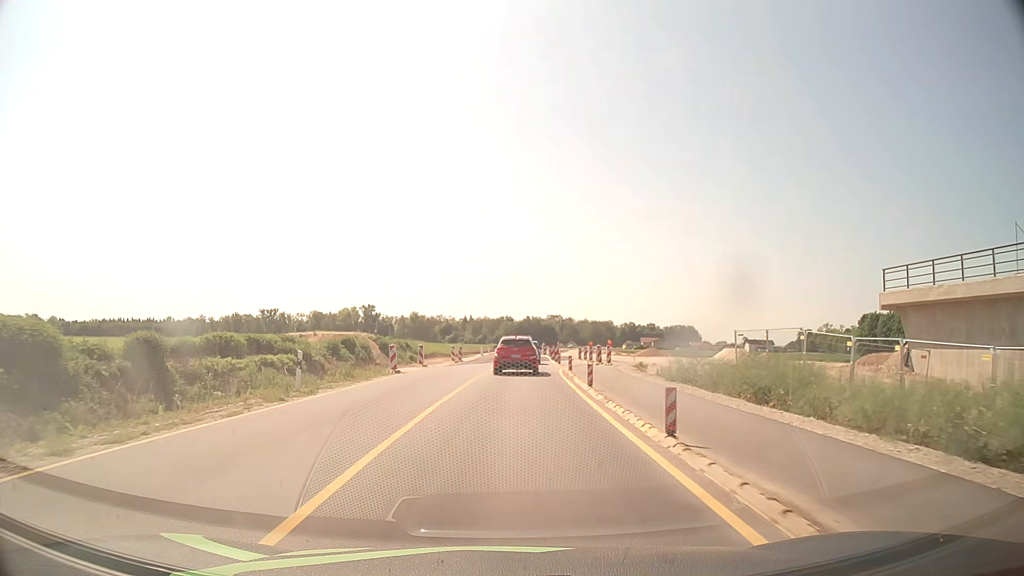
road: tertiary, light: Day
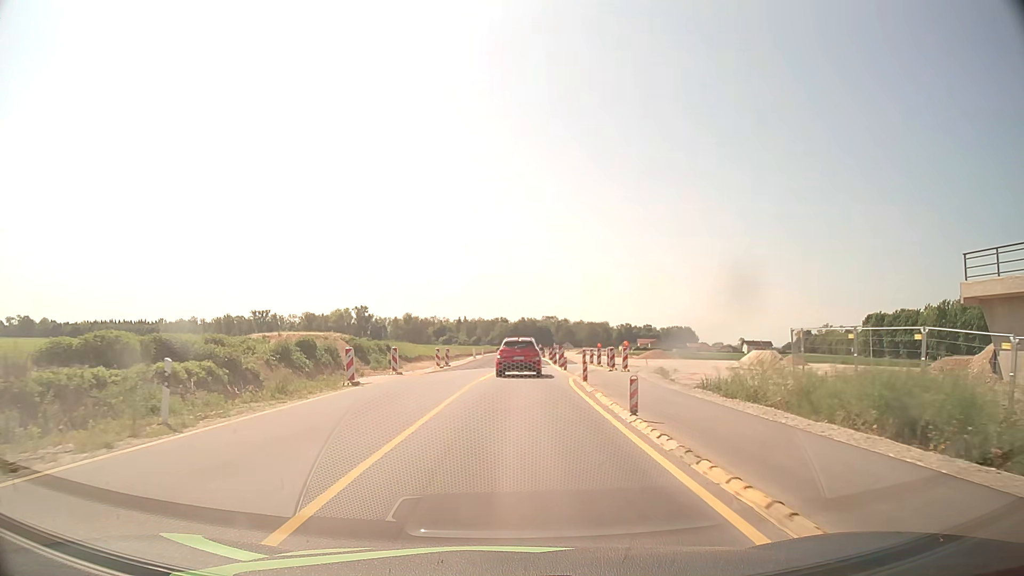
(0.0, +7.2) m; 0°
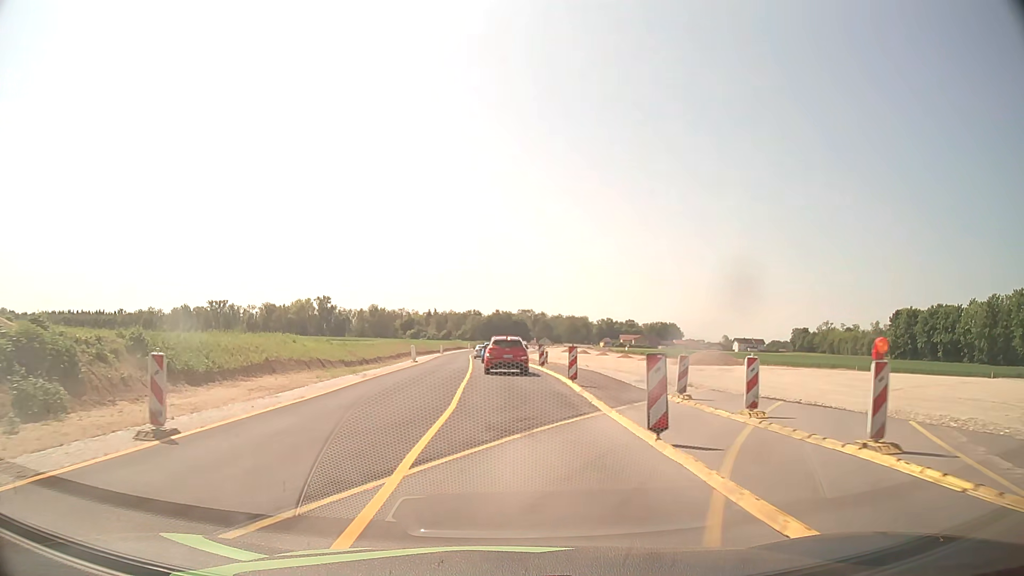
(+0.7, +36.1) m; +2°
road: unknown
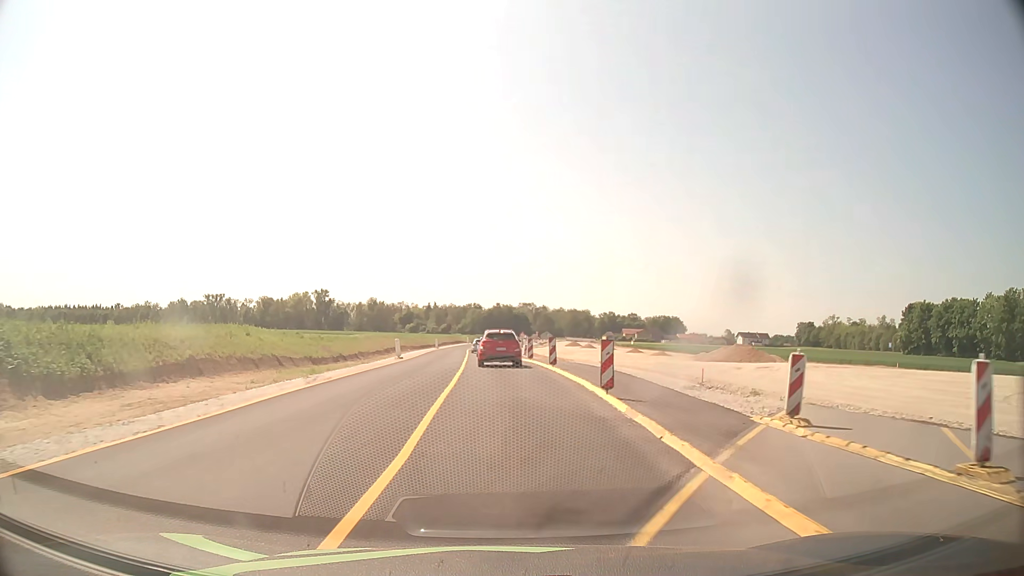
(0.0, +7.4) m; 0°
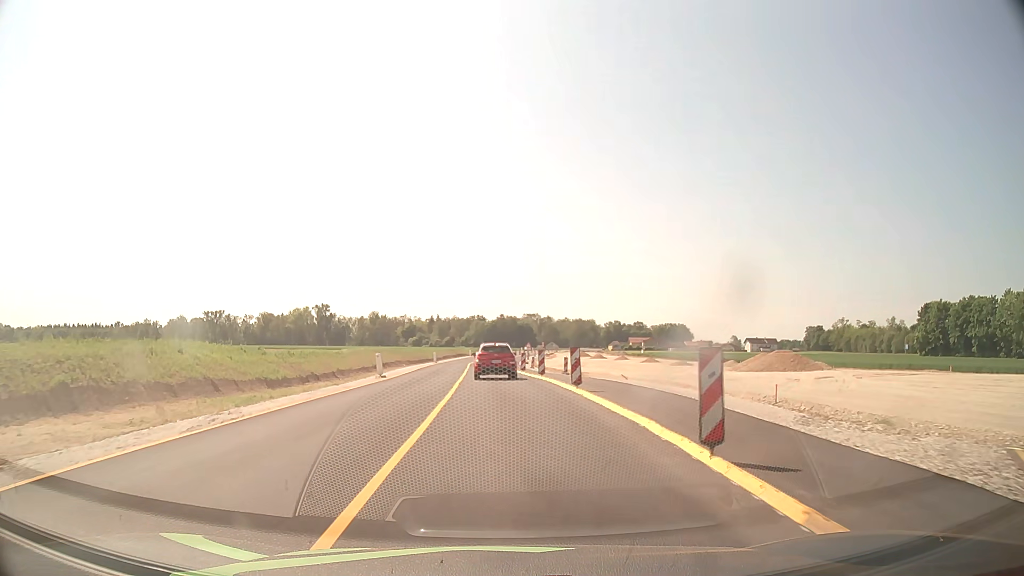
(0.0, +7.5) m; 0°
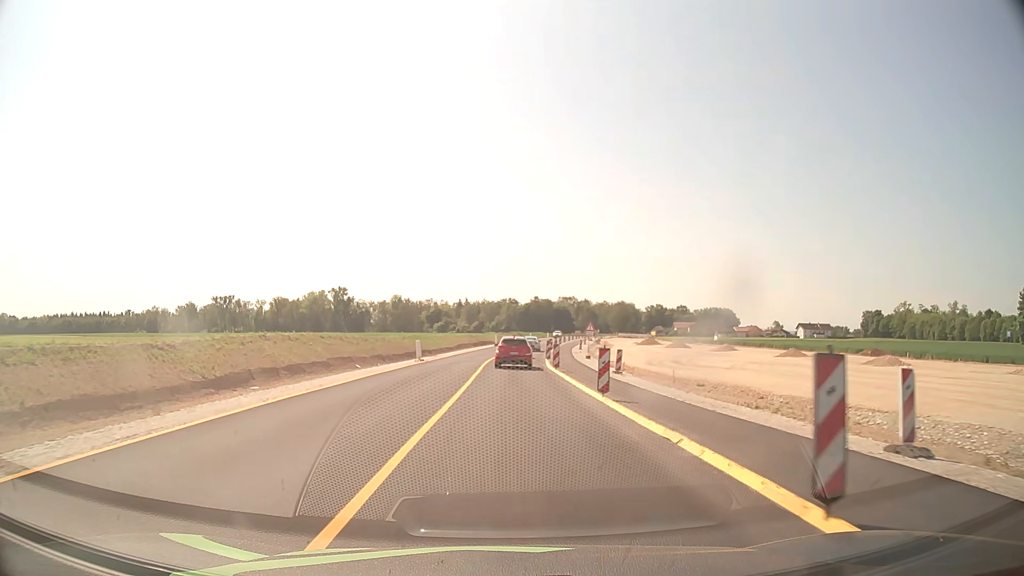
(-1.3, +37.7) m; -3°
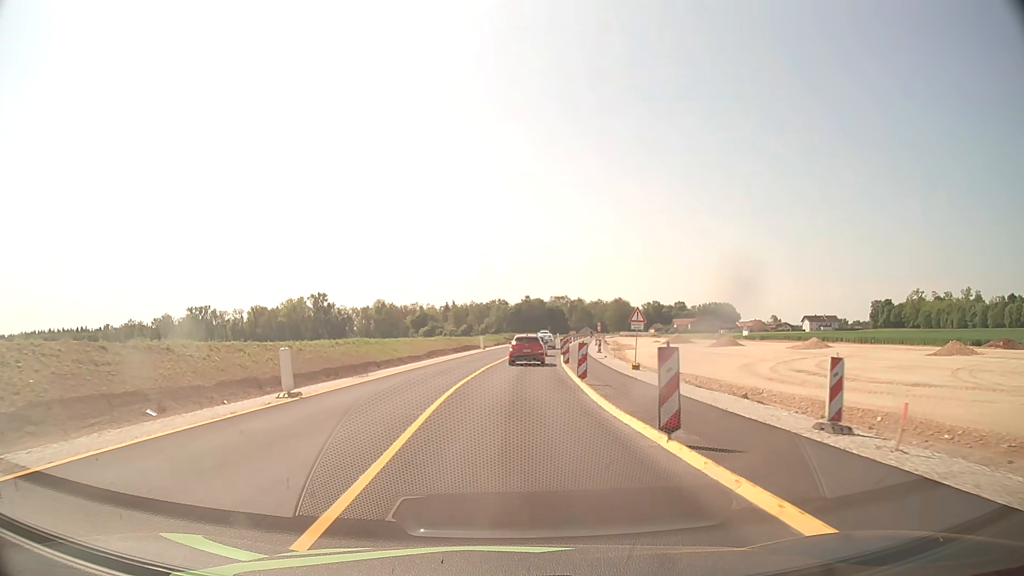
(0.0, +23.0) m; +1°
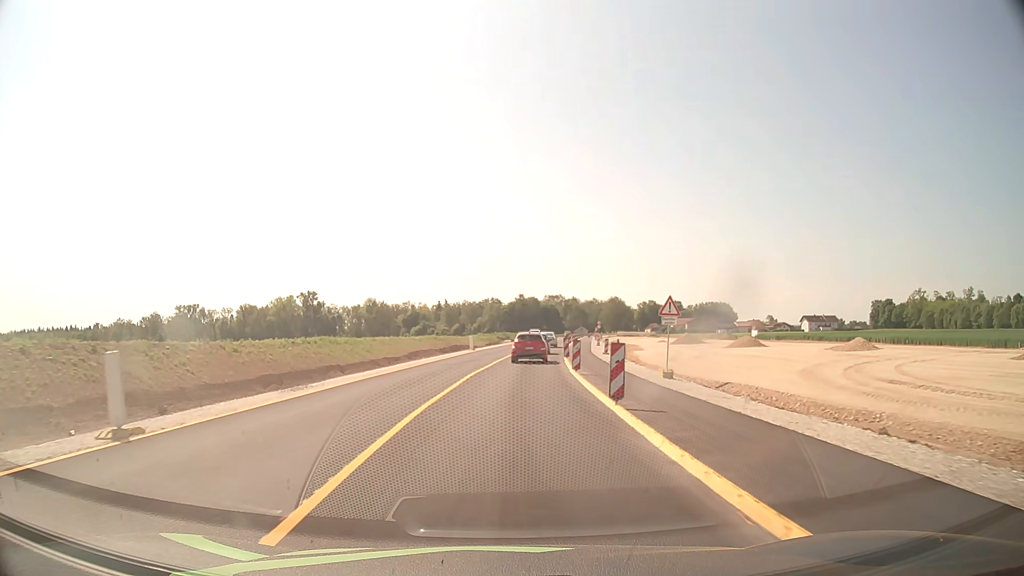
(0.0, +7.7) m; +1°
(0, +10) (0, +20) (+1, +30) (+1, +40) (+2, +50) (+3, +60) (+4, +70) (+5, +80) (+6, +90) (+8, +100) m
